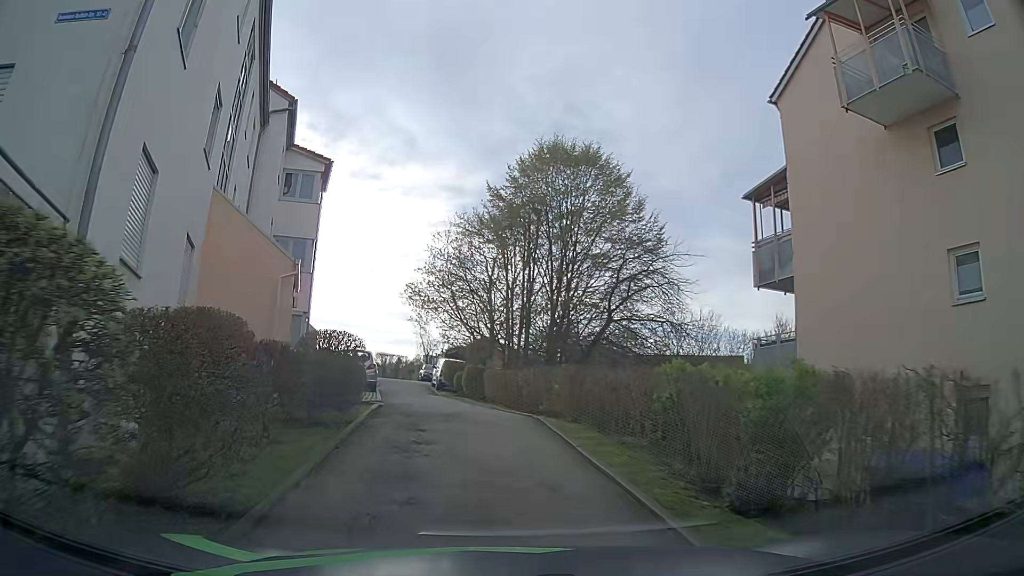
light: Day
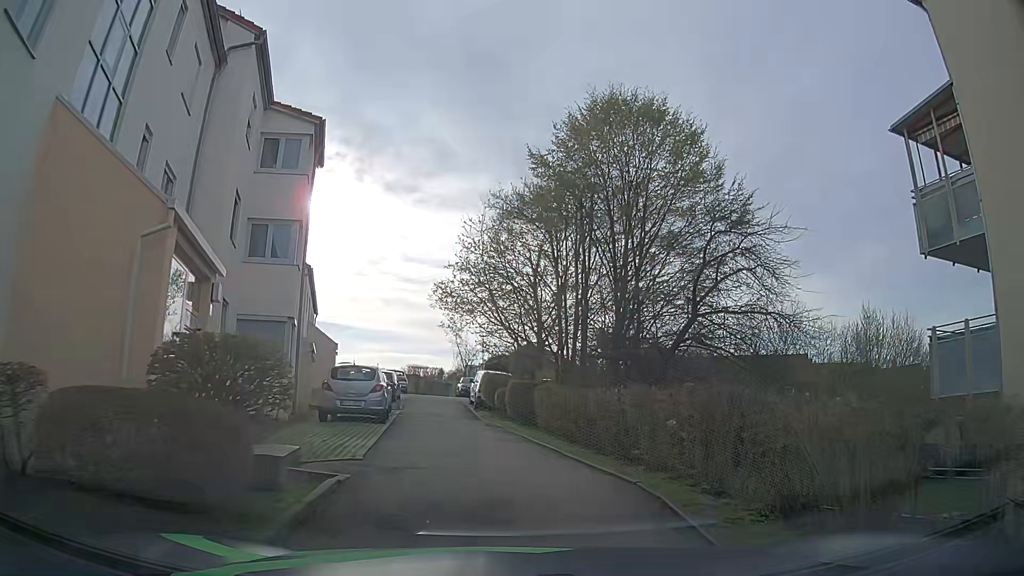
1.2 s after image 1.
(-0.3, +6.8) m; -5°
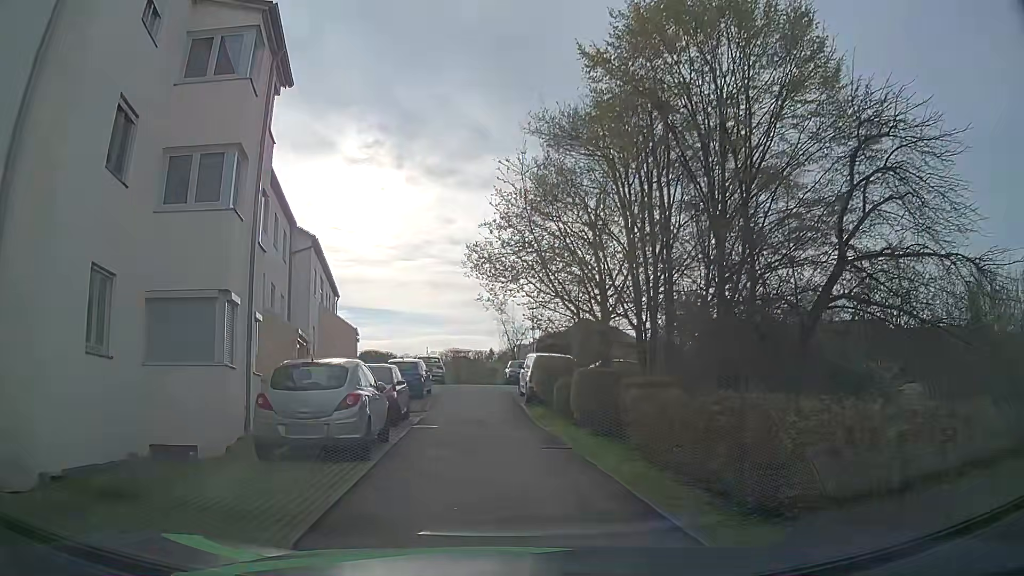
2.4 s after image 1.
(0.0, +7.4) m; -4°
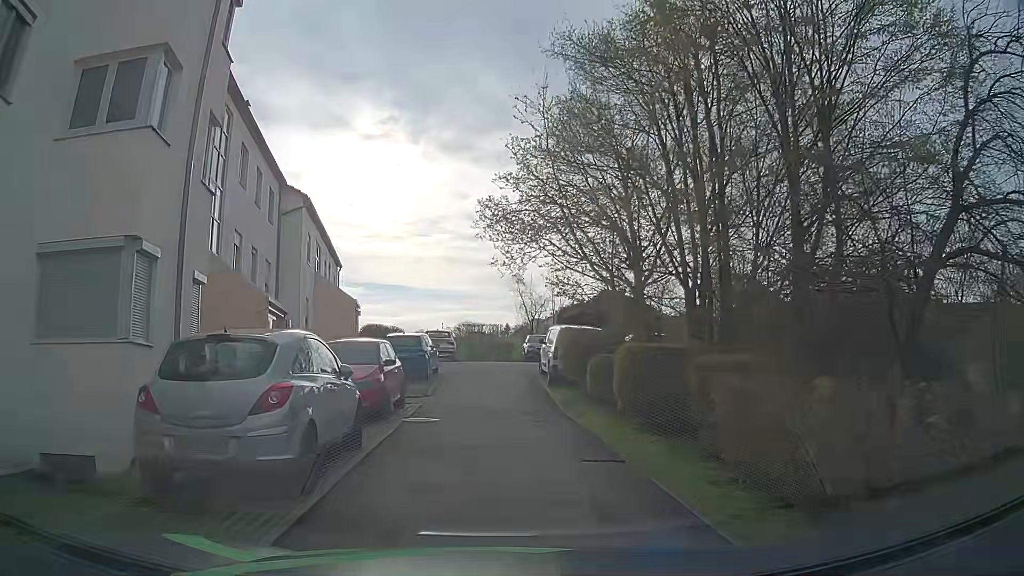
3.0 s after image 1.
(0.0, +3.8) m; 0°
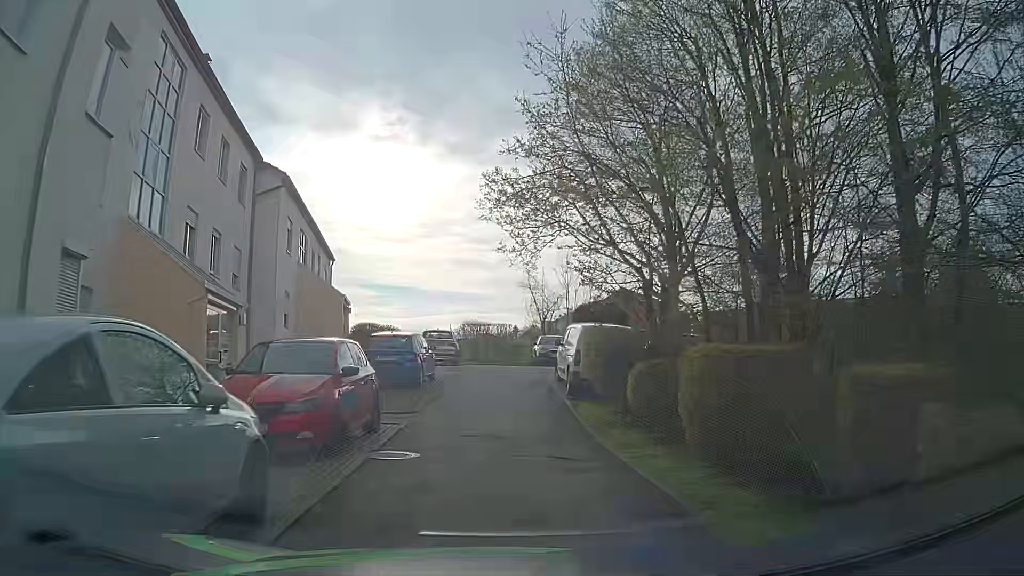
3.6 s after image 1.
(-0.1, +3.9) m; -1°
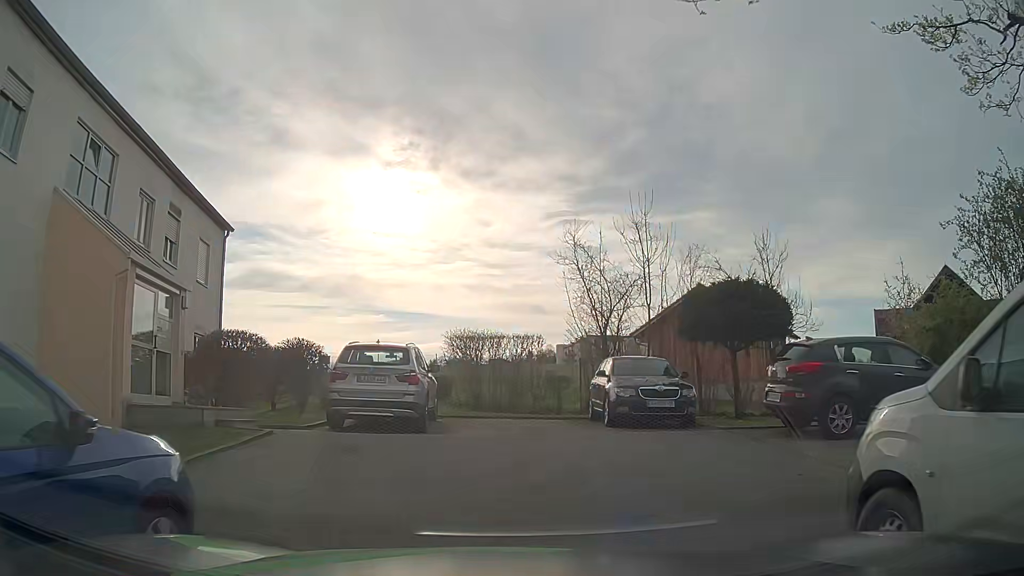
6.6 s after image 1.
(-0.4, +17.0) m; -1°
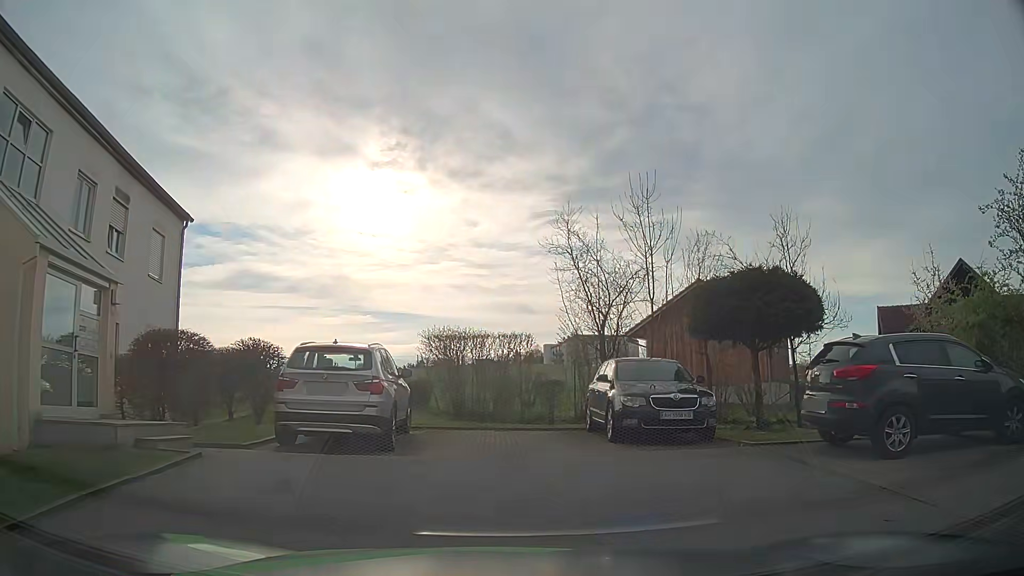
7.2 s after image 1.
(0.0, +2.1) m; +1°
